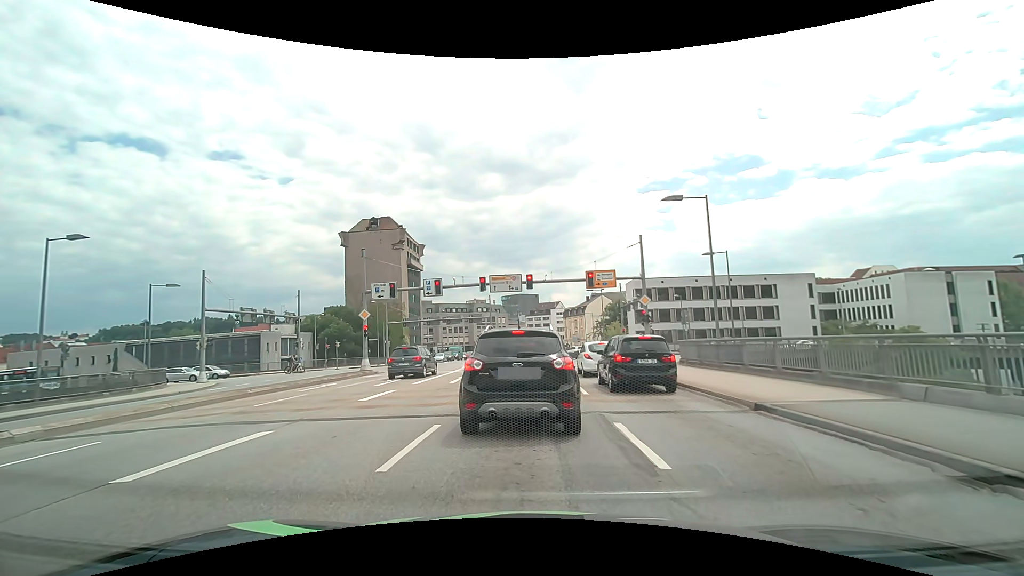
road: primary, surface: asphalt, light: Day
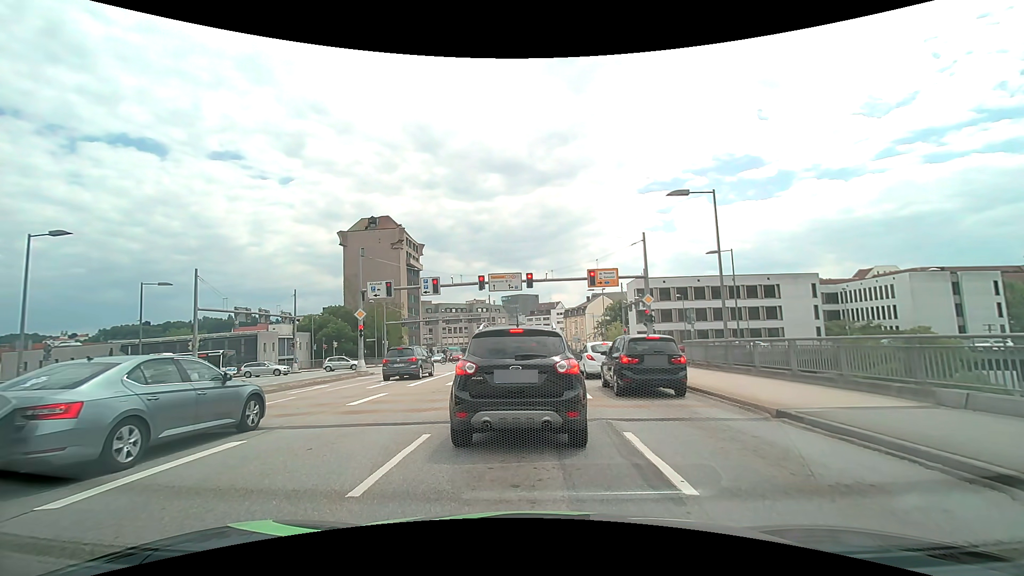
(0.0, +0.9) m; 0°
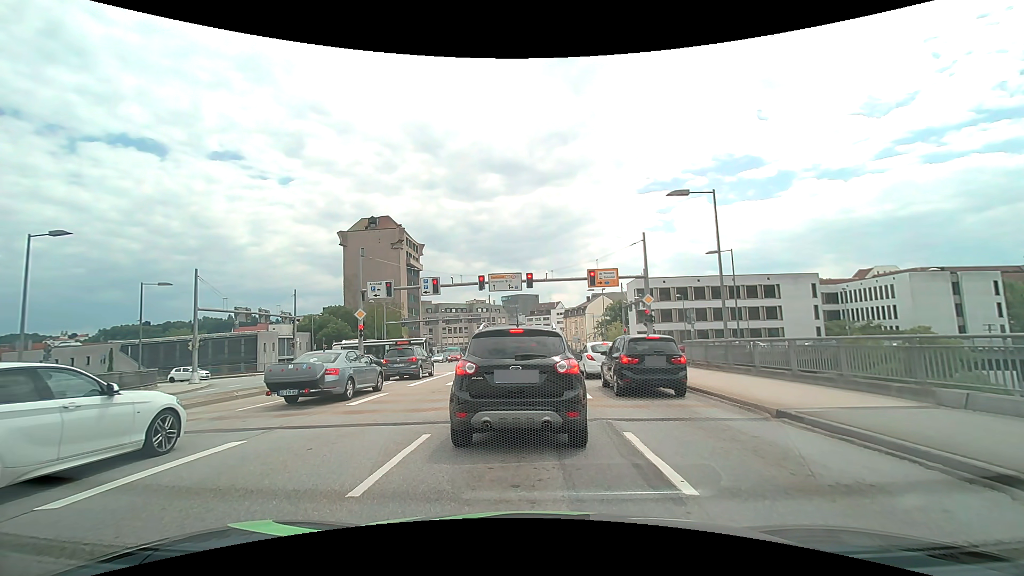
(0.0, 0.0) m; 0°
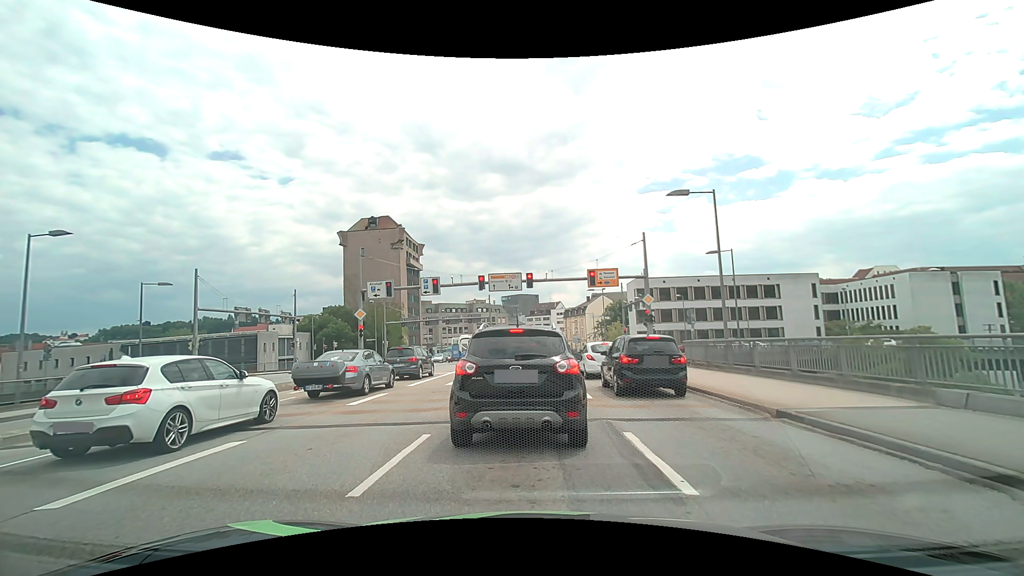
(0.0, 0.0) m; 0°
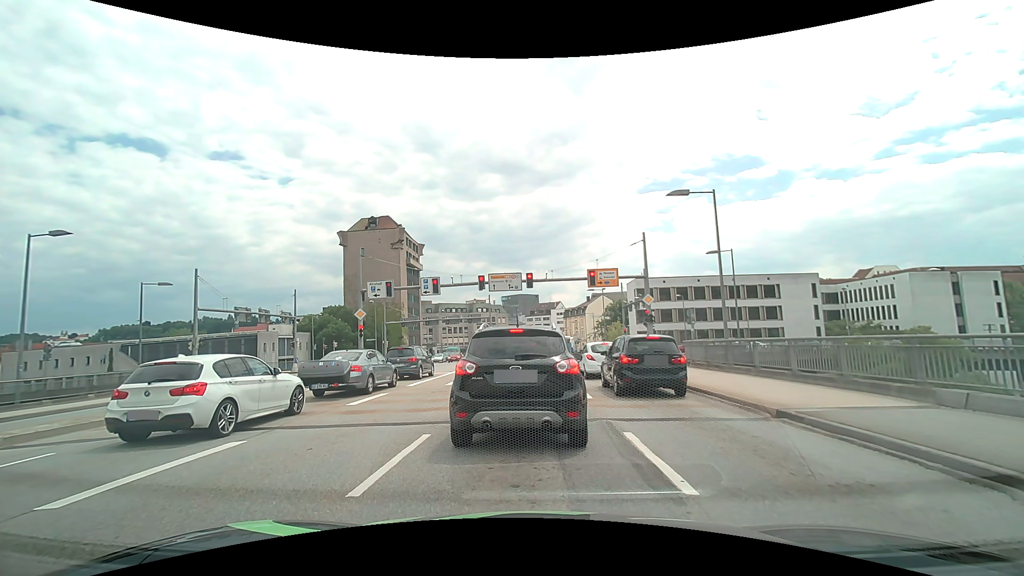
(0.0, 0.0) m; 0°
(0, +10) (0, +20) (0, +30) (0, +40) (+1, +50) (+1, +60) (+1, +70) (+1, +80) (+1, +90) (+1, +100) m
